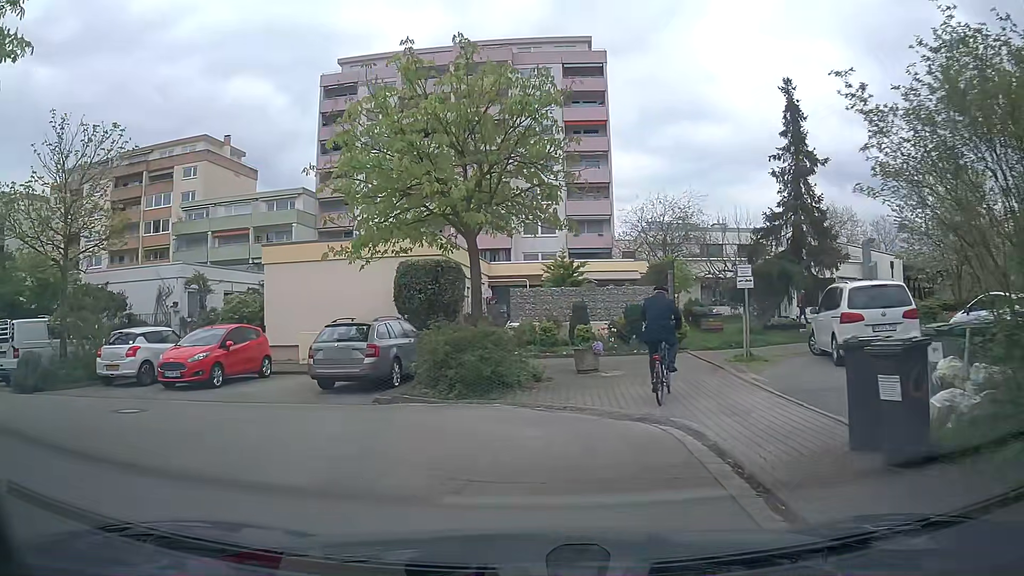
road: residential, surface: asphalt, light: Day
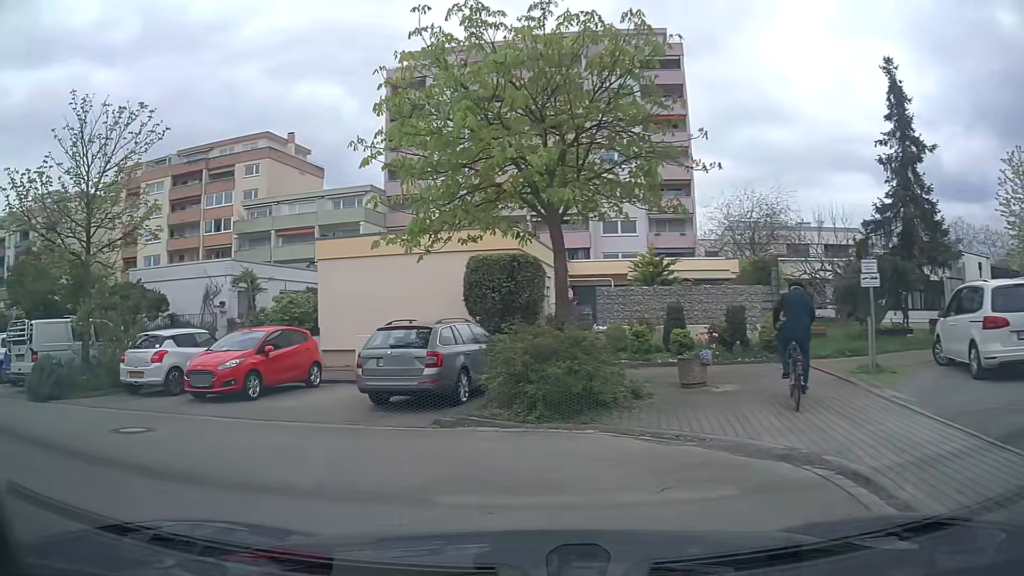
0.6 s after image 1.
(-0.2, +2.4) m; -8°
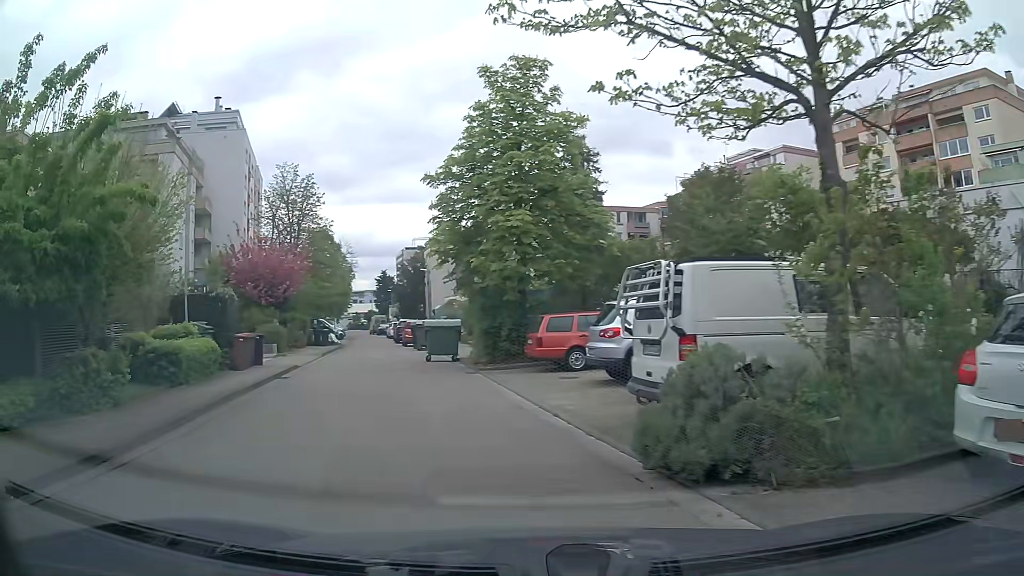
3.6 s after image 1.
(-5.8, +9.8) m; -62°
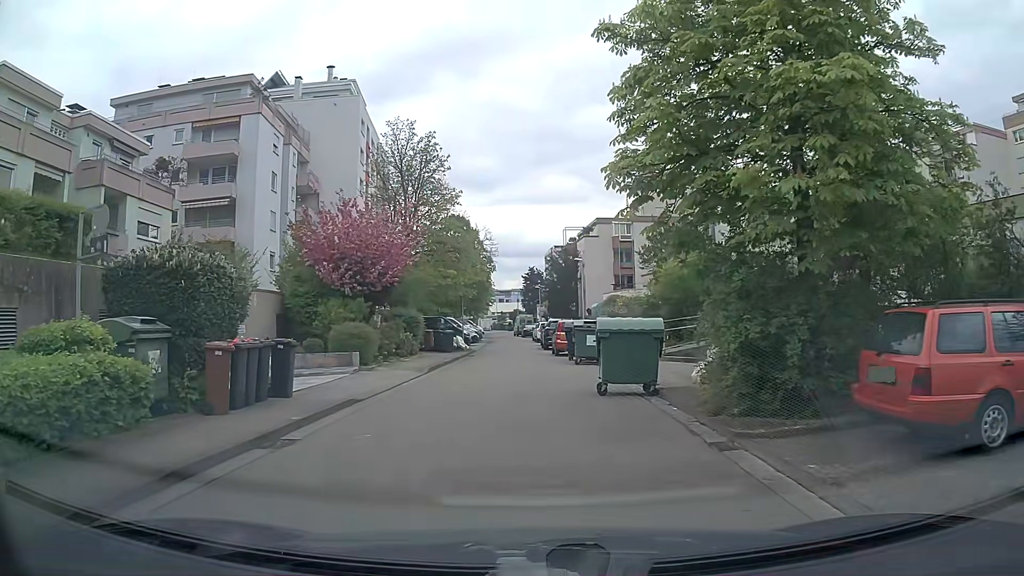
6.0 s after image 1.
(-1.6, +10.8) m; -12°
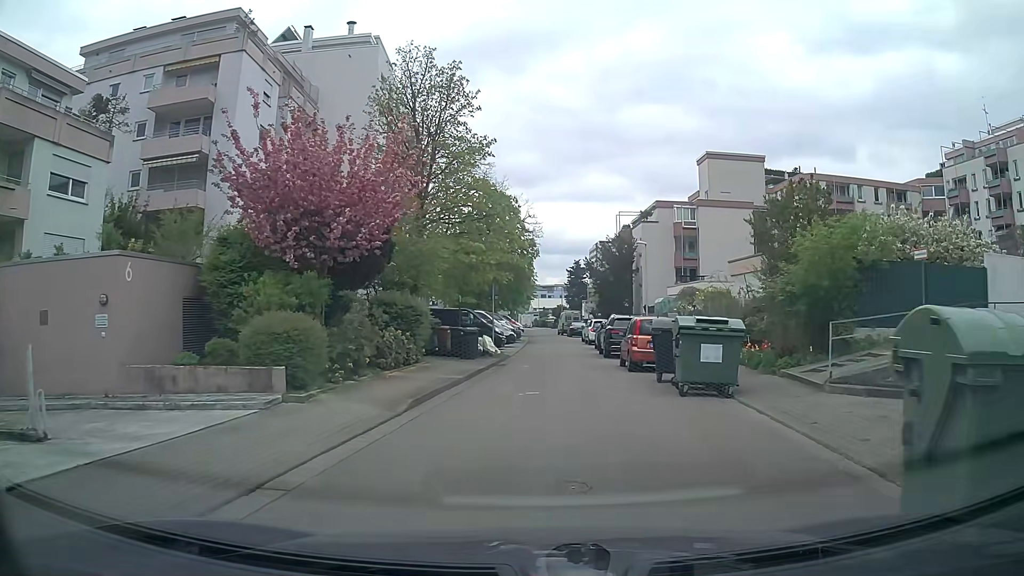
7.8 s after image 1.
(-0.4, +9.9) m; -4°
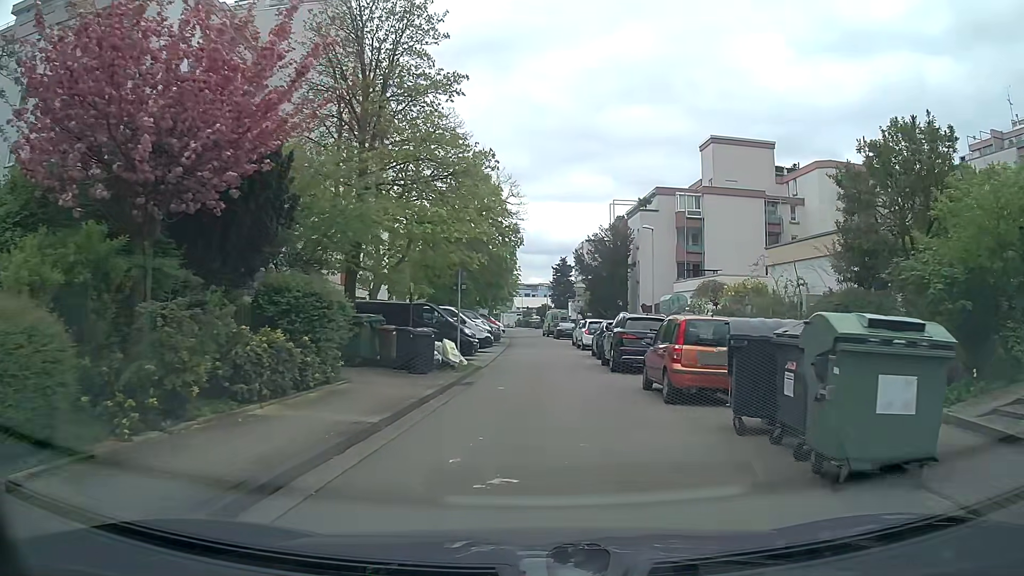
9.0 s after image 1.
(+0.1, +7.2) m; +2°
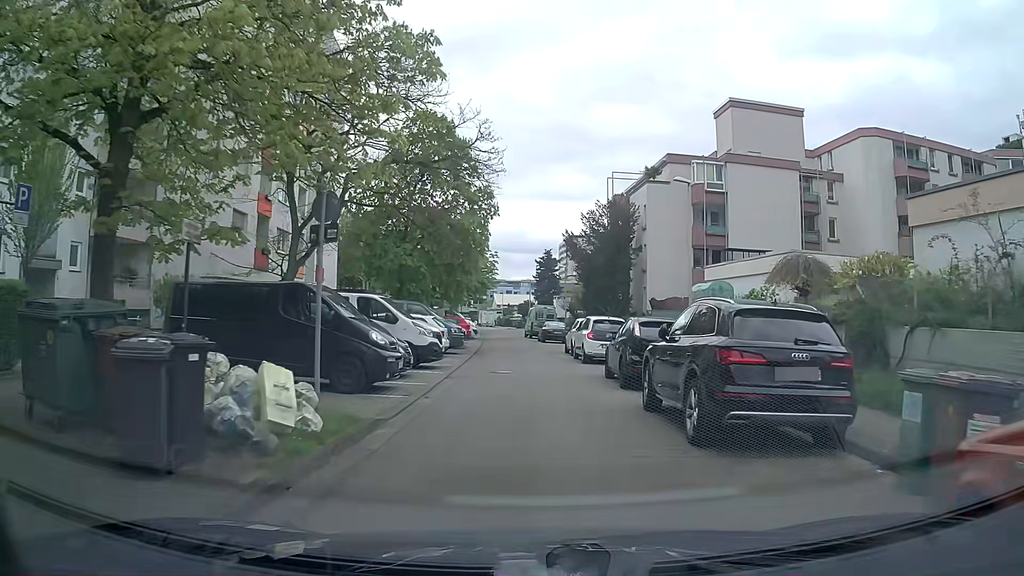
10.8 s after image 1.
(+0.2, +11.3) m; +1°
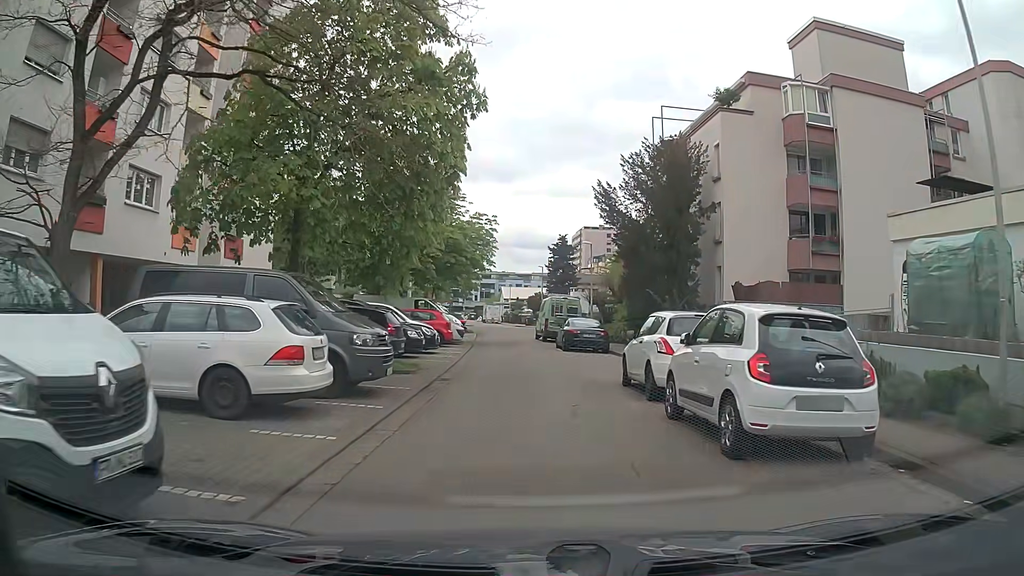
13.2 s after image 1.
(0.0, +15.3) m; -1°
(0, +10) (0, +20) (0, +30) (-1, +40) (-1, +50) (+5, +57) (+15, +58) (+25, +57) (+35, +56) (+45, +55) m
